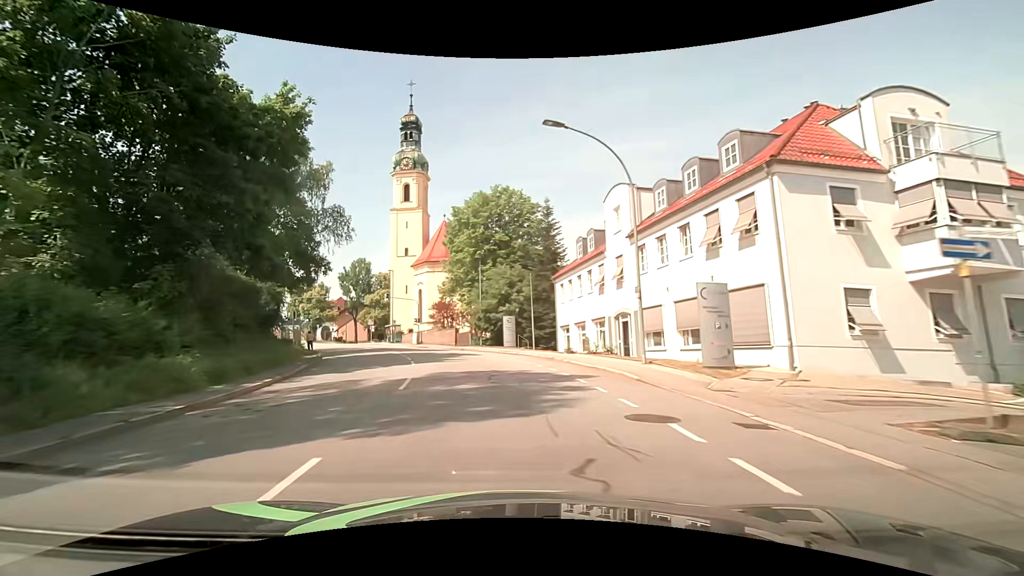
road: tertiary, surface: asphalt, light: Day
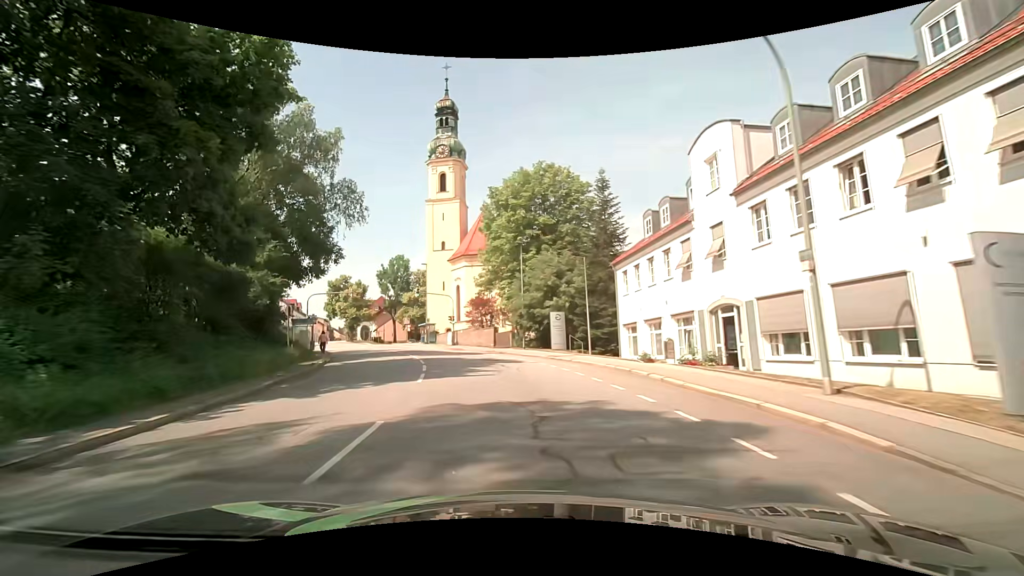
(-0.4, +7.6) m; -5°
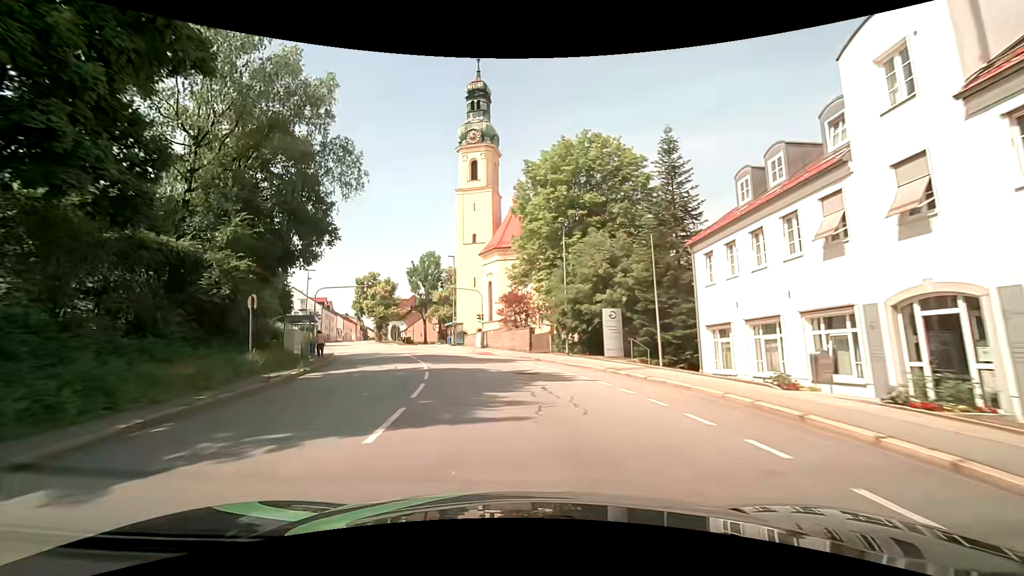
(-0.3, +7.5) m; -4°
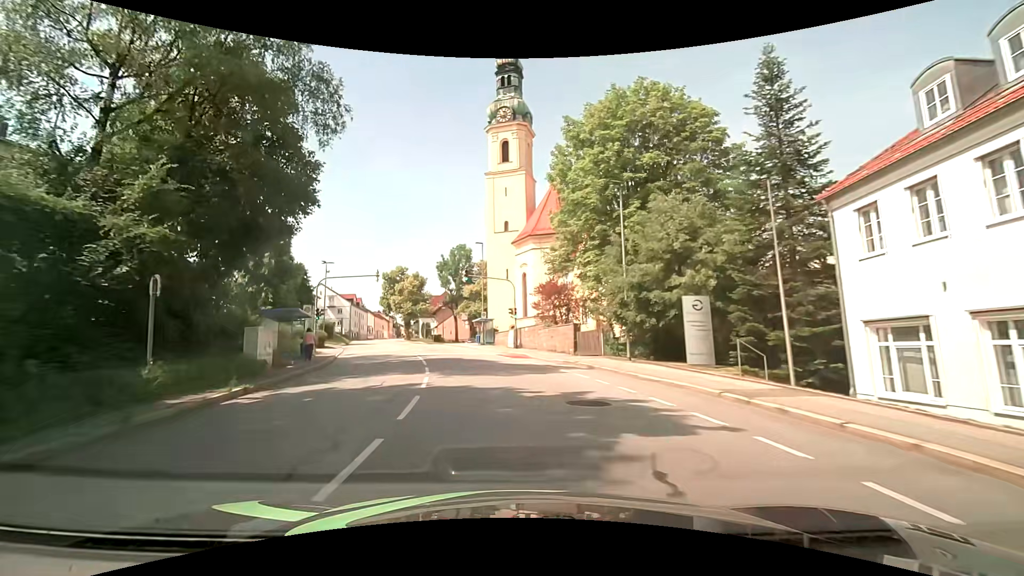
(-0.3, +7.5) m; -4°
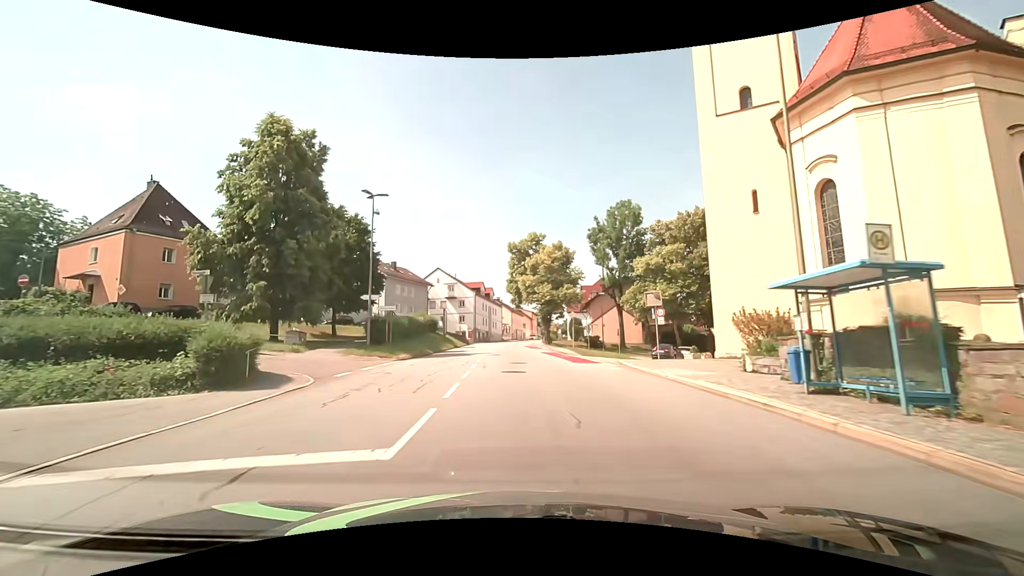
(-6.4, +36.2) m; -18°
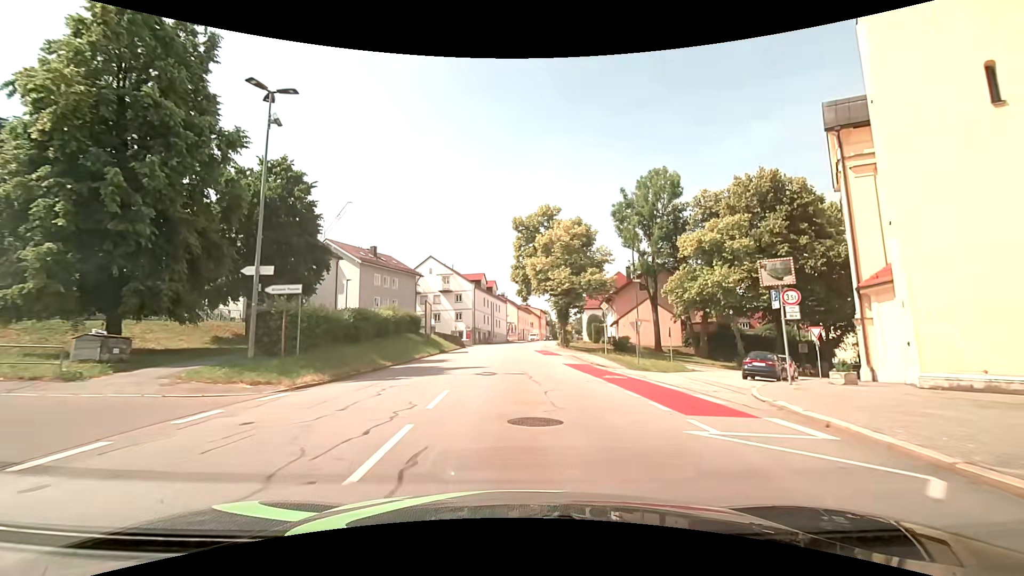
(-0.2, +14.8) m; -1°
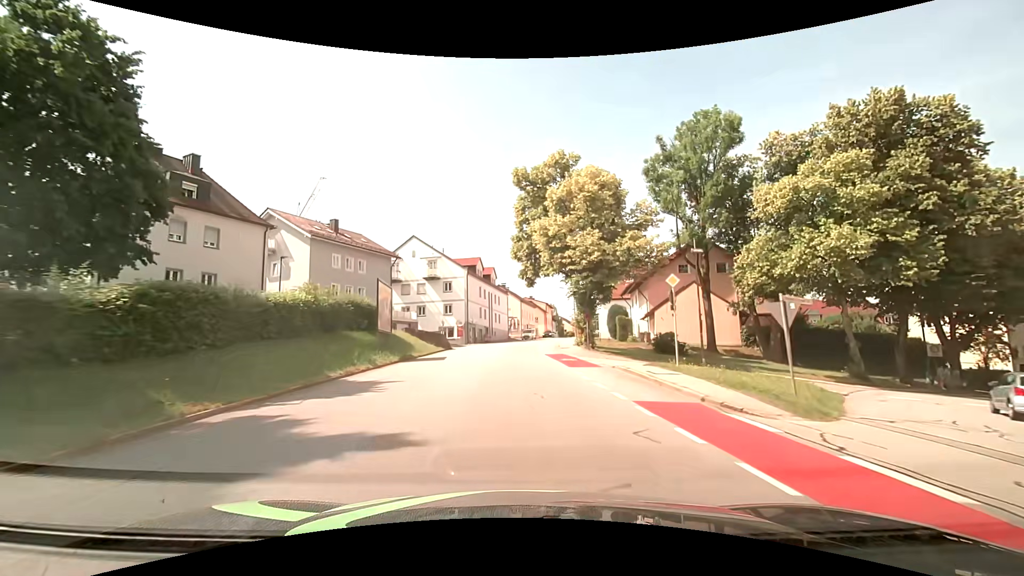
(0.0, +14.8) m; 0°
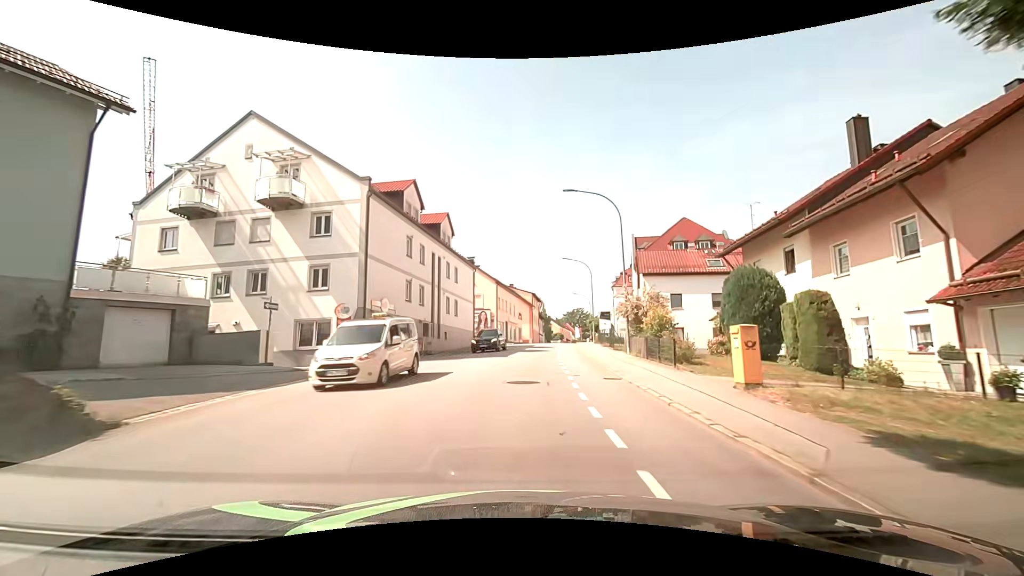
(+0.2, +36.6) m; +2°
(0, +10) (+1, +20) (+1, +30) (+2, +40) (+4, +50) (+5, +60) (+6, +70) (+7, +80) (+9, +89) (+11, +99) m
